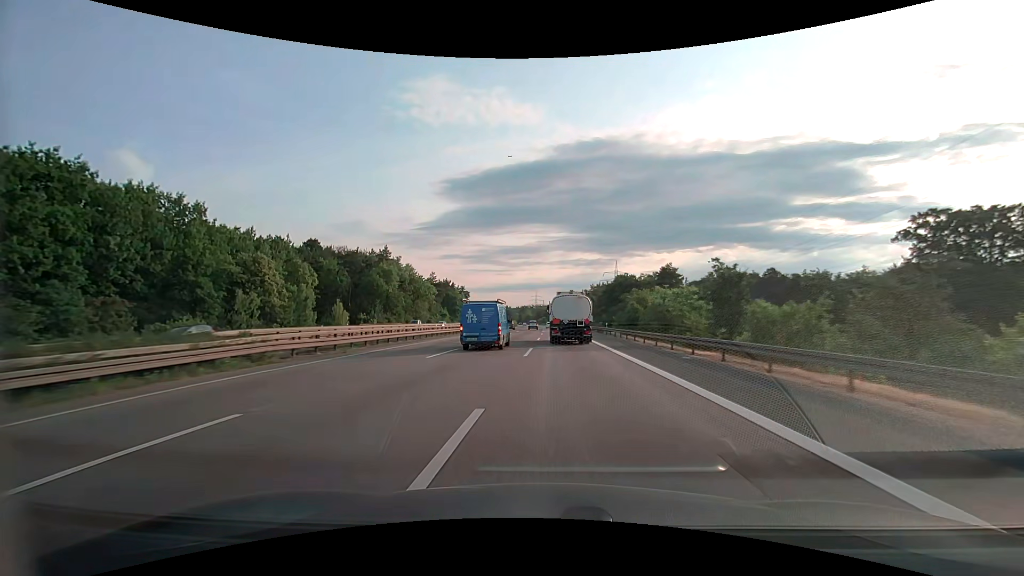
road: motorway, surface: asphalt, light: Day
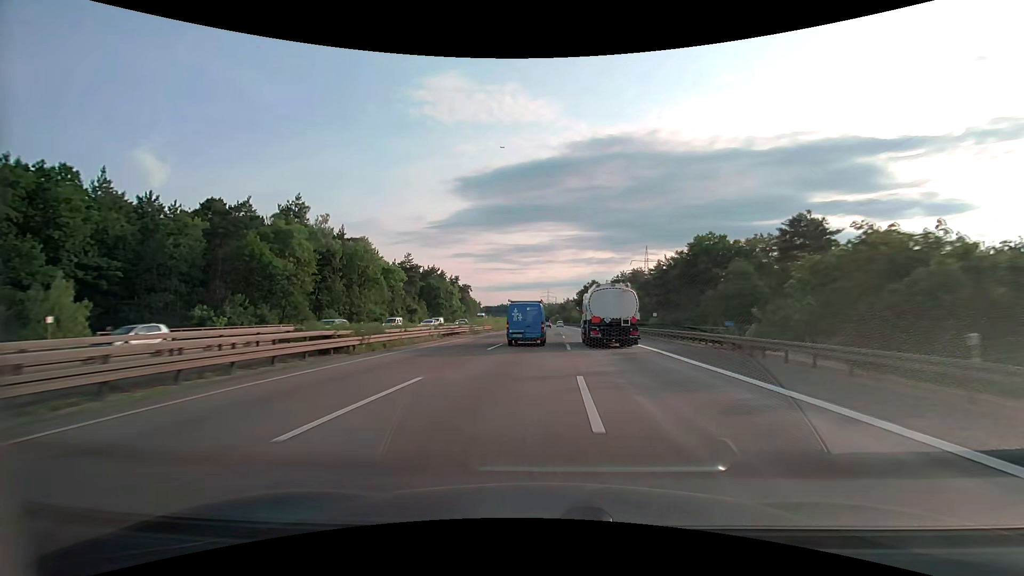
(-0.7, +48.8) m; -2°
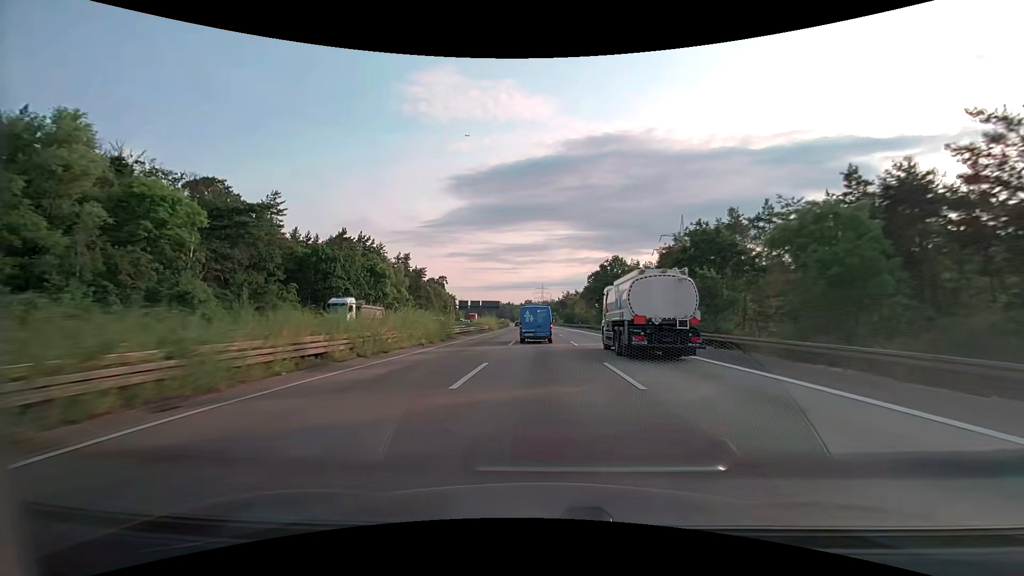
(+0.4, +66.0) m; +1°
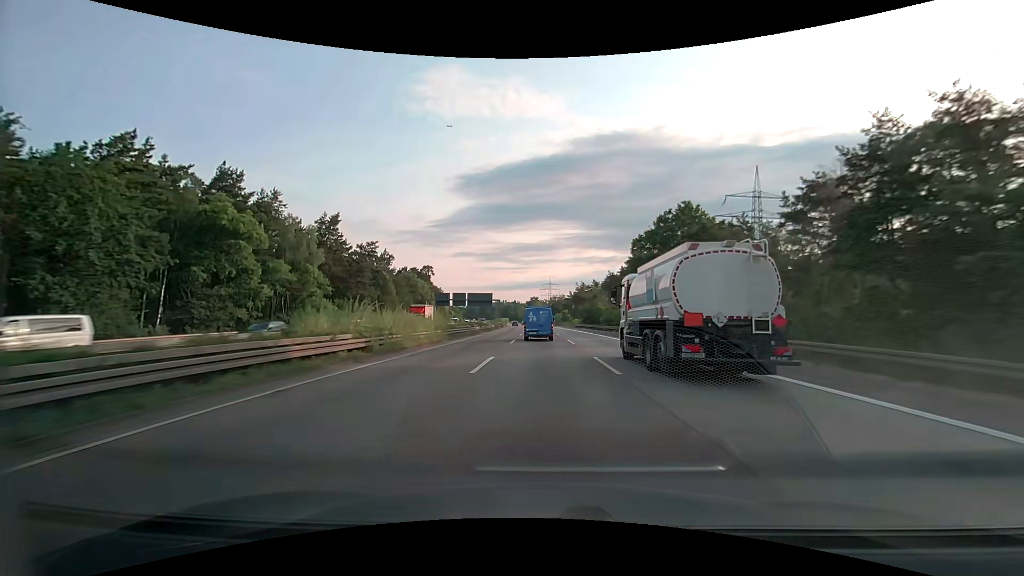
(-0.1, +50.3) m; -1°
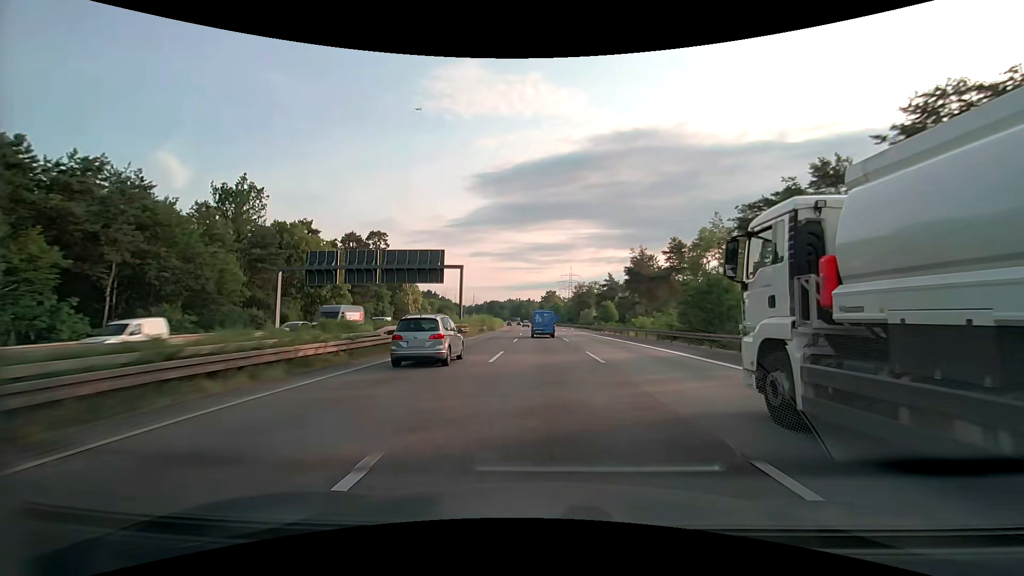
(-1.5, +85.0) m; -2°
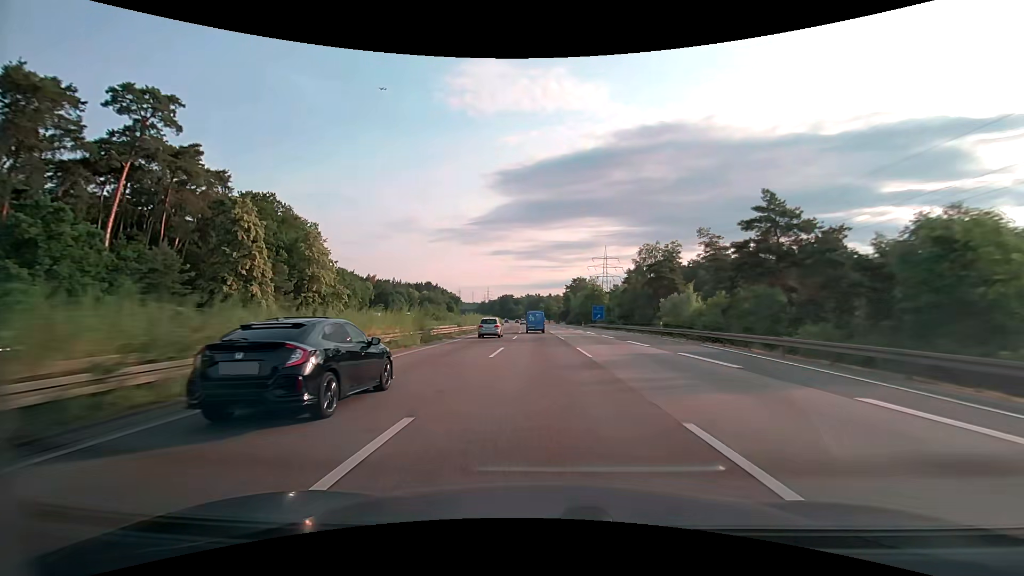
(-1.7, +86.2) m; -2°
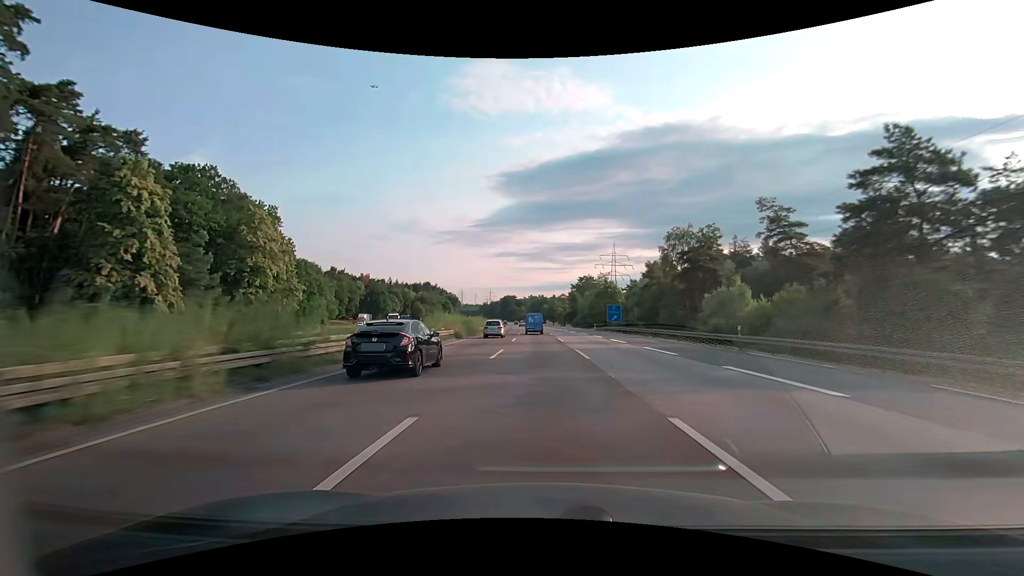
(-0.1, +17.3) m; 0°
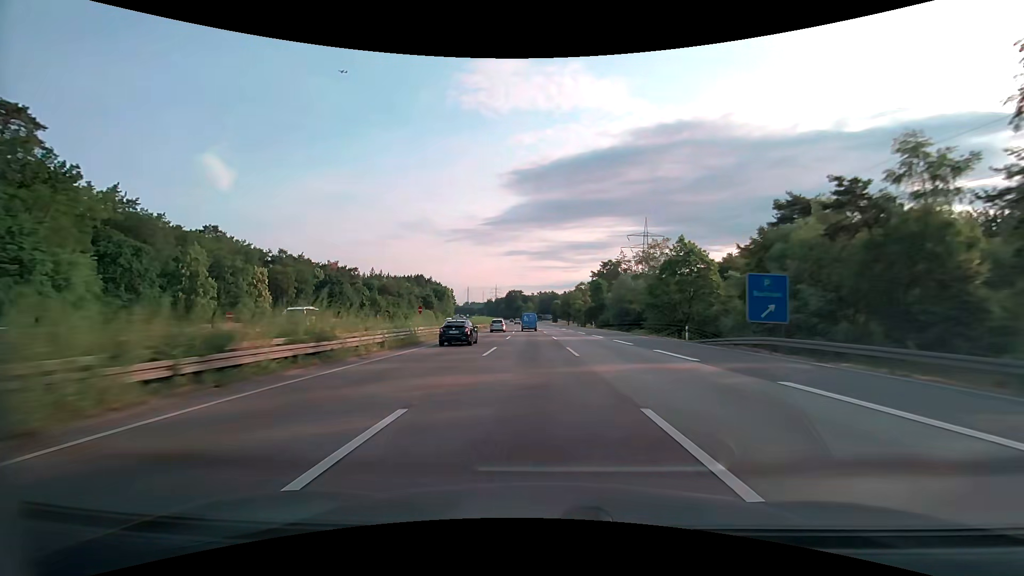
(-0.5, +52.2) m; -1°
(0, +10) (0, +20) (0, +30) (0, +40) (0, +50) (0, +60) (-1, +70) (-1, +80) (-1, +90) (-1, +100) m
